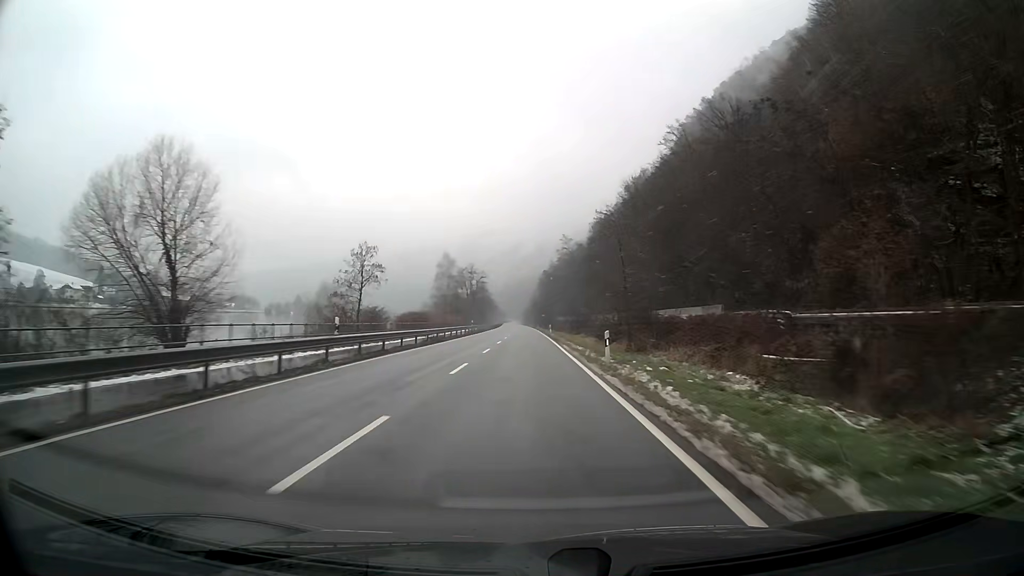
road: primary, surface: asphalt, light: Day
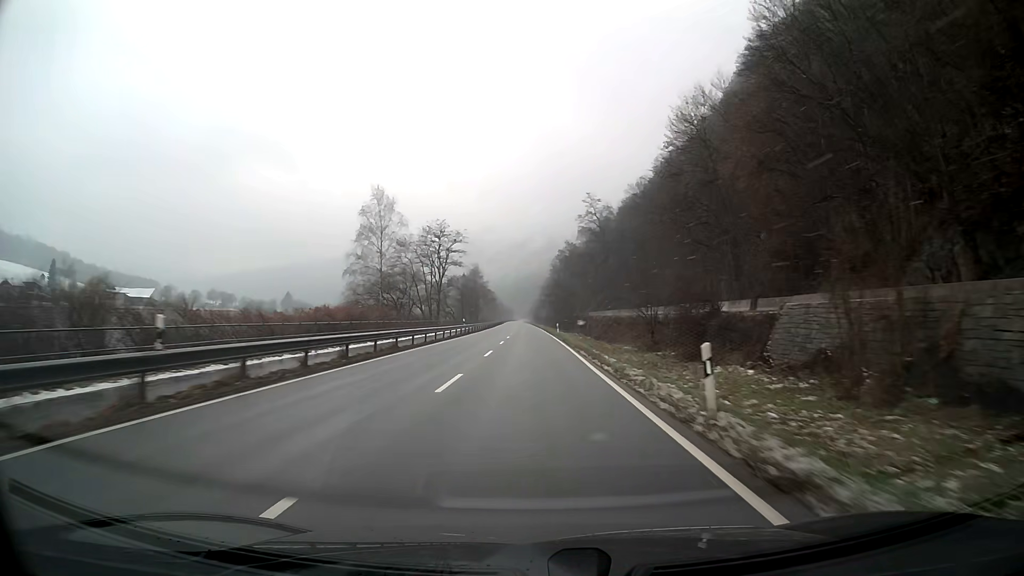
(-0.4, +63.2) m; -1°
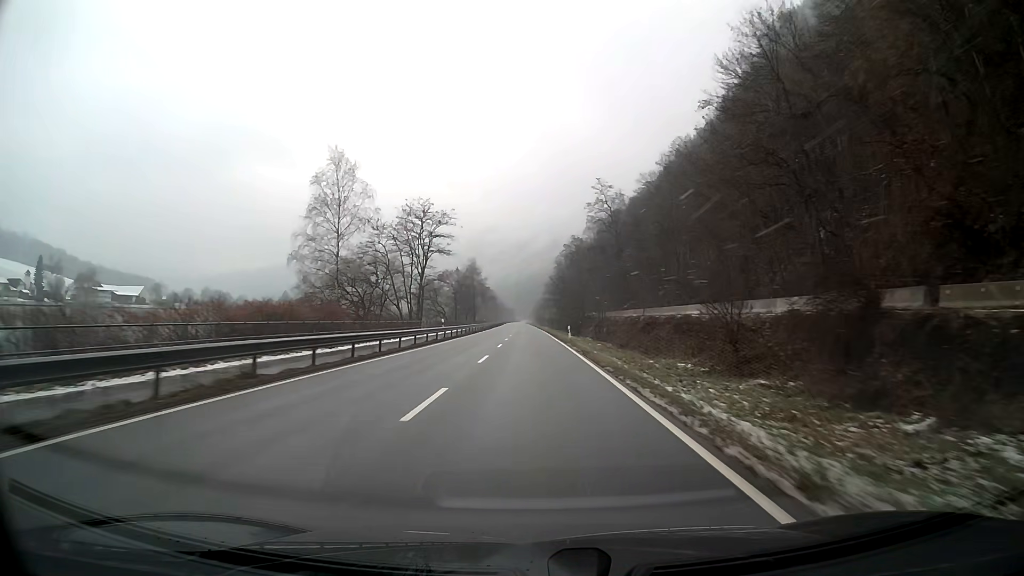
(0.0, +15.8) m; 0°
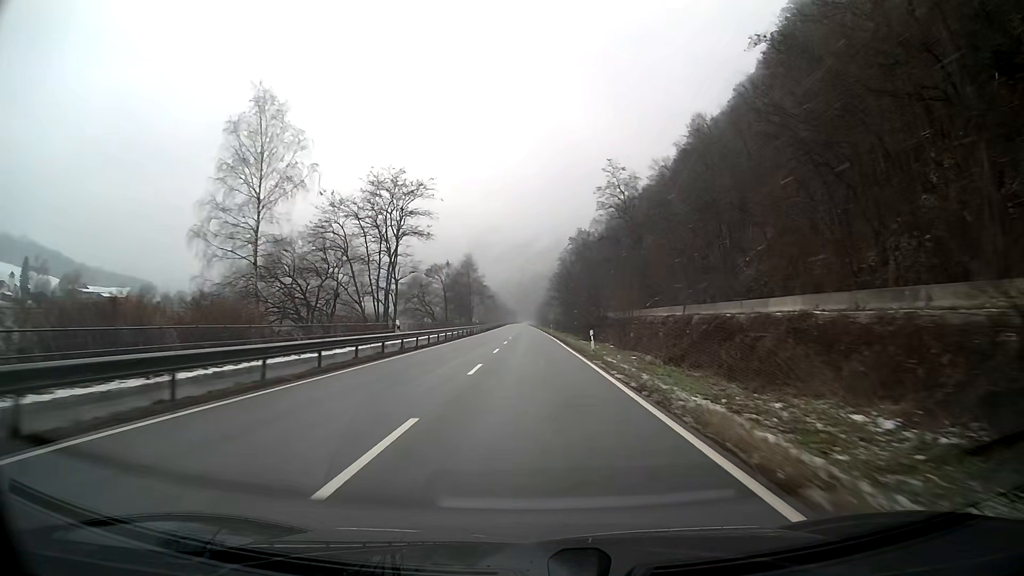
(0.0, +15.8) m; 0°
